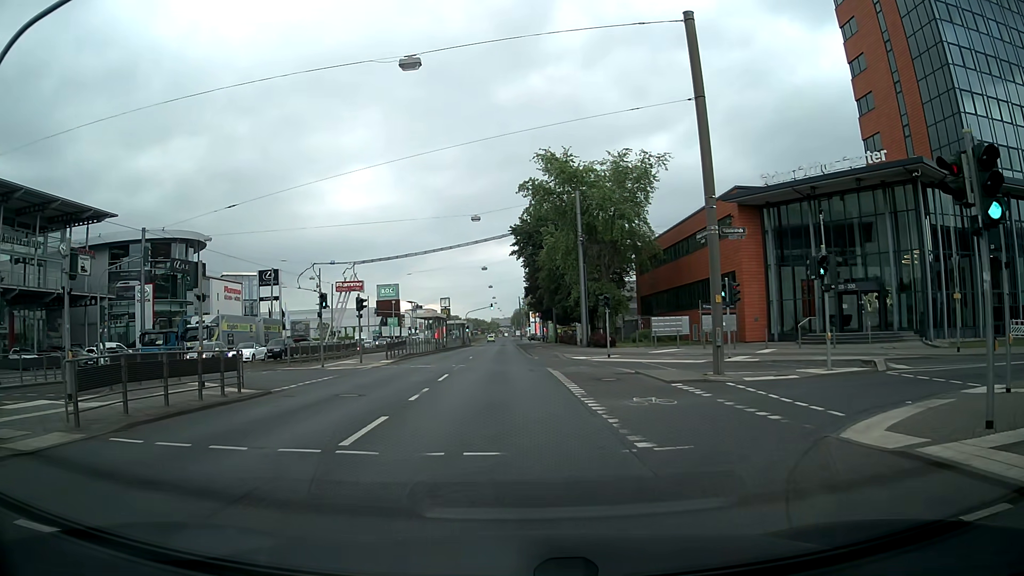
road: primary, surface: asphalt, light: Day
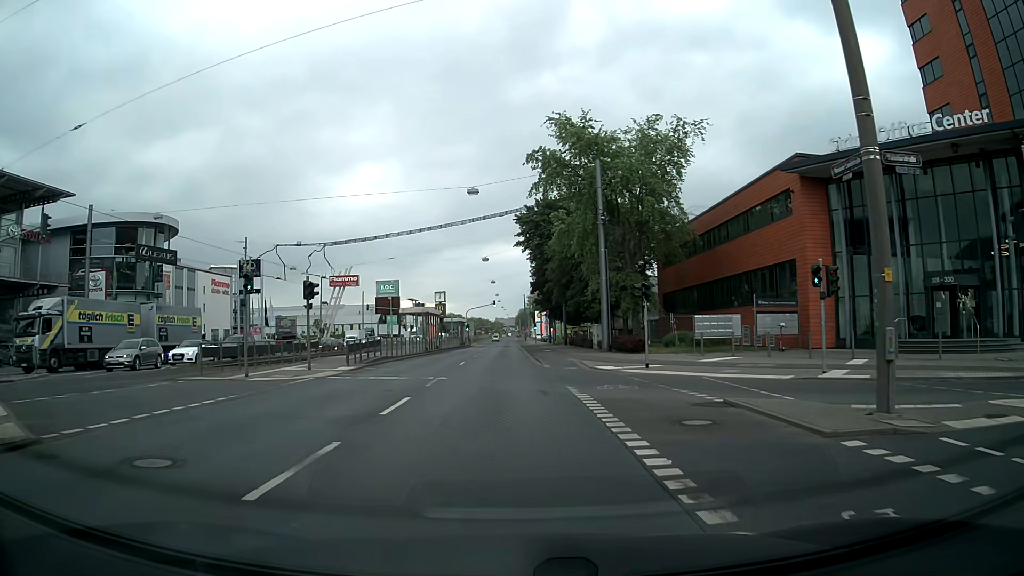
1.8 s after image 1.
(0.0, +9.4) m; 0°
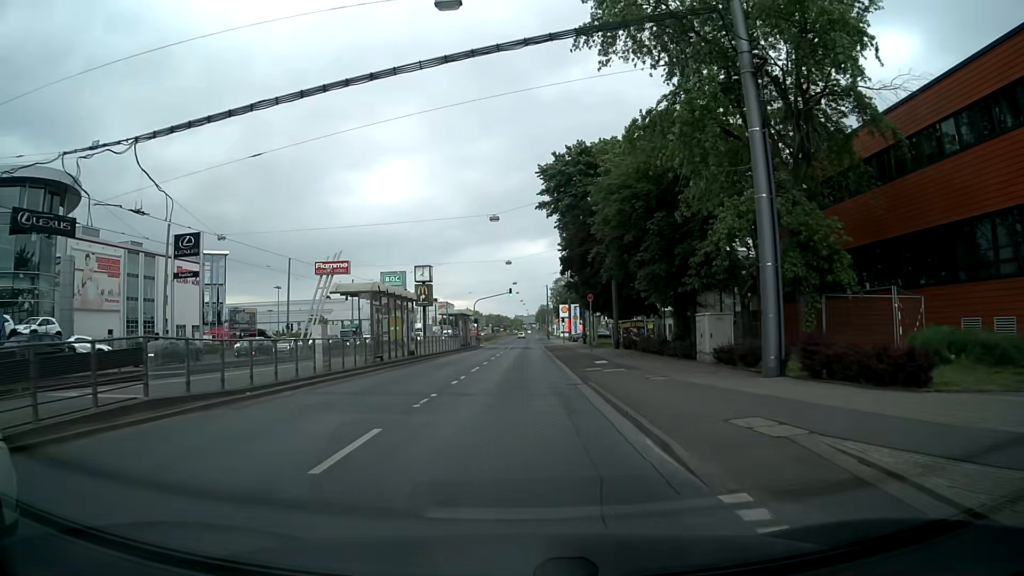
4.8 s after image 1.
(-0.1, +23.5) m; -1°
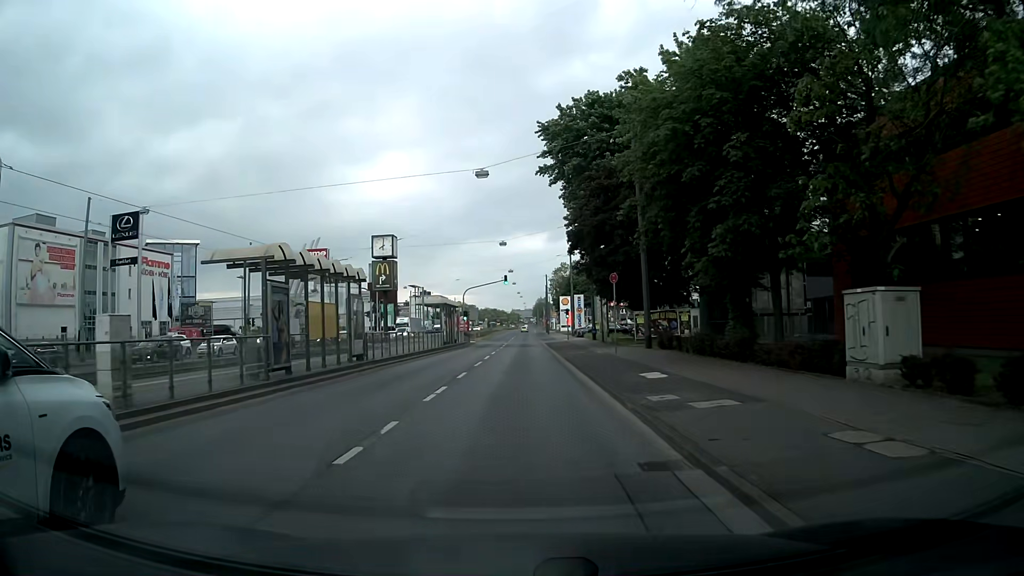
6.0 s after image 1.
(-0.1, +11.7) m; 0°
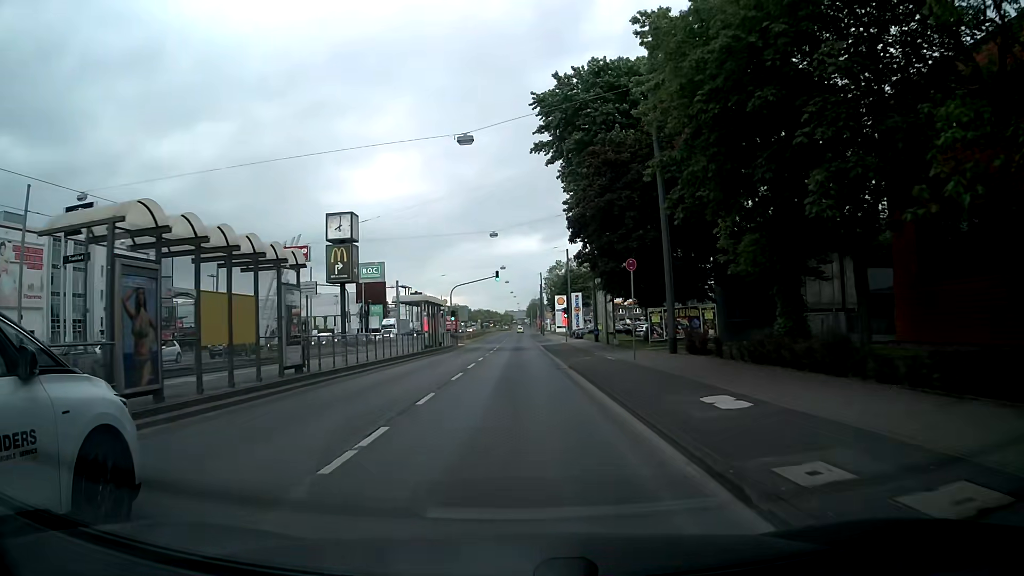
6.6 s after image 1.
(0.0, +6.5) m; 0°
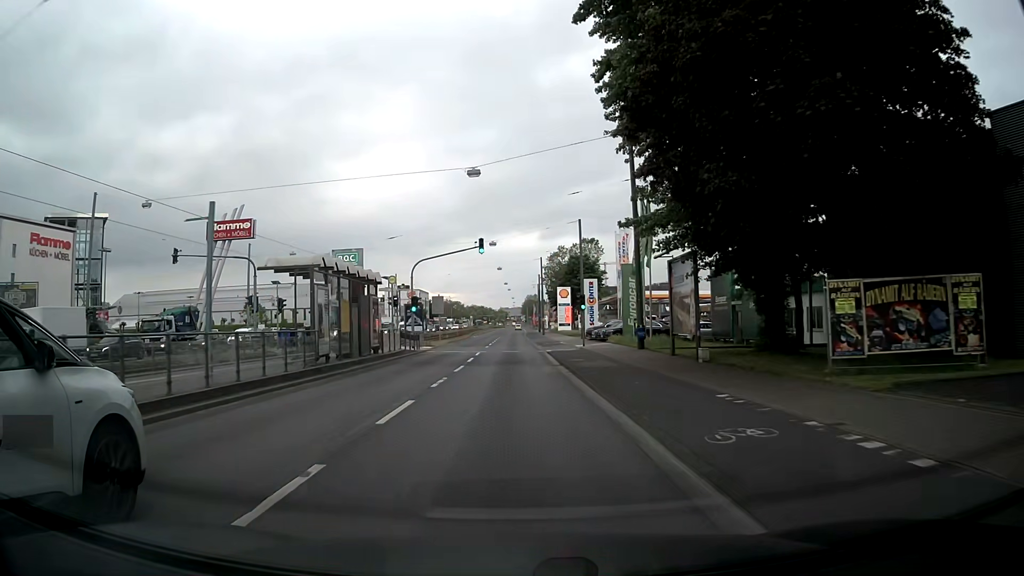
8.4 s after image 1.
(0.0, +21.1) m; 0°
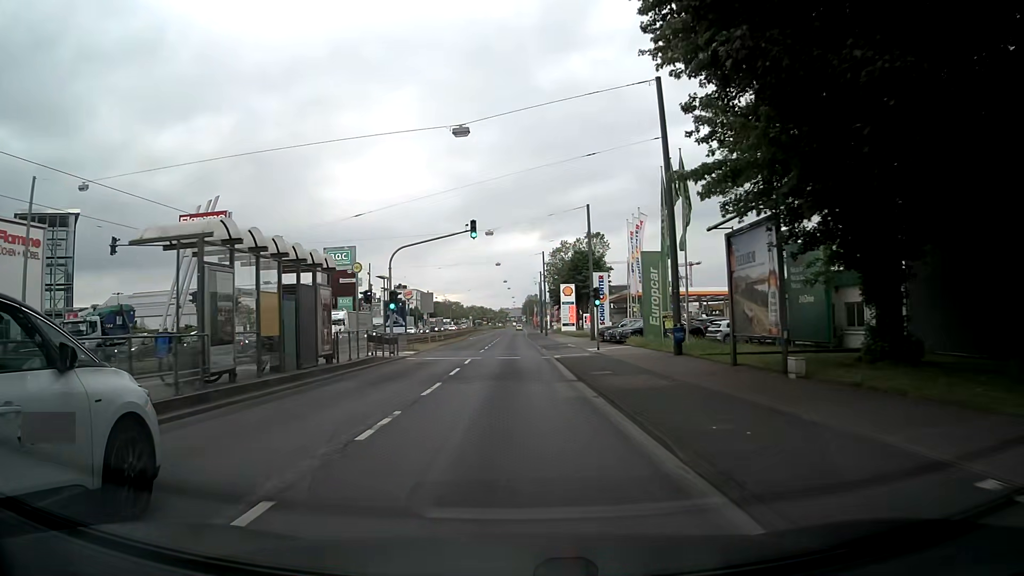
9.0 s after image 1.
(0.0, +7.4) m; +1°
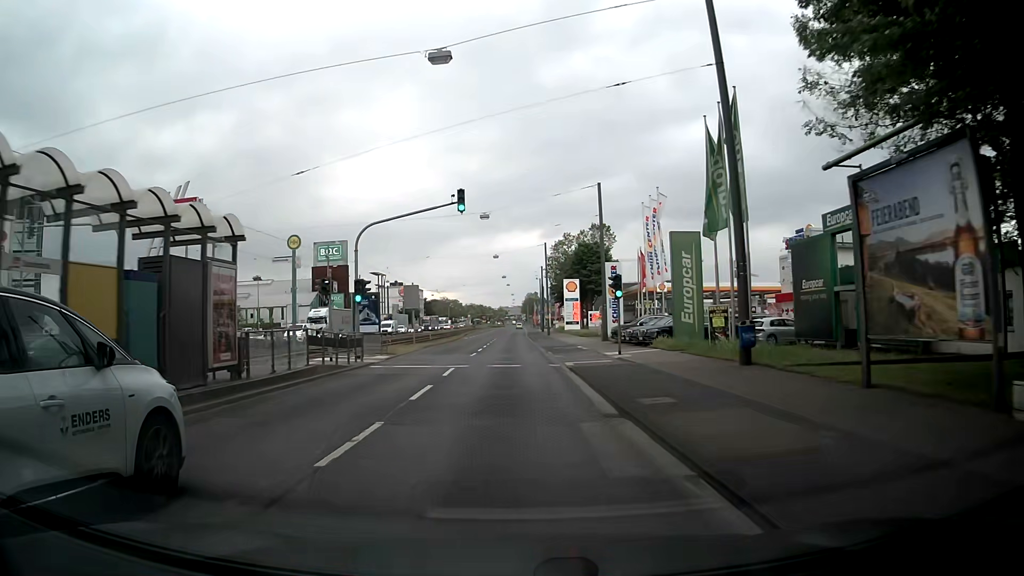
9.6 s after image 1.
(-0.1, +7.5) m; -1°
(0, +10) (0, +20) (0, +30) (0, +40) (0, +50) (0, +60) (0, +70) (0, +80) (0, +90) (0, +100) m
